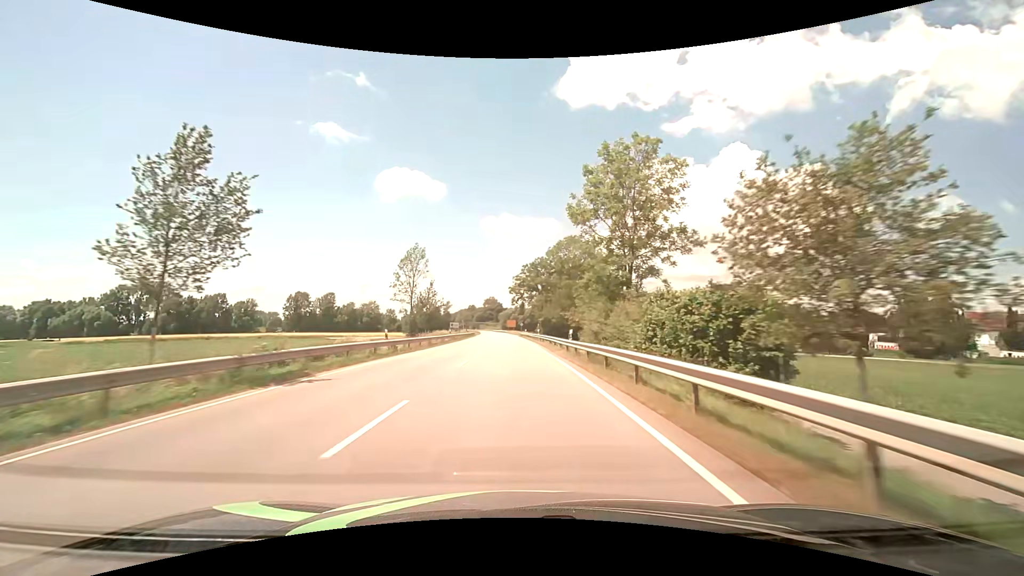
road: primary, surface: asphalt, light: Day
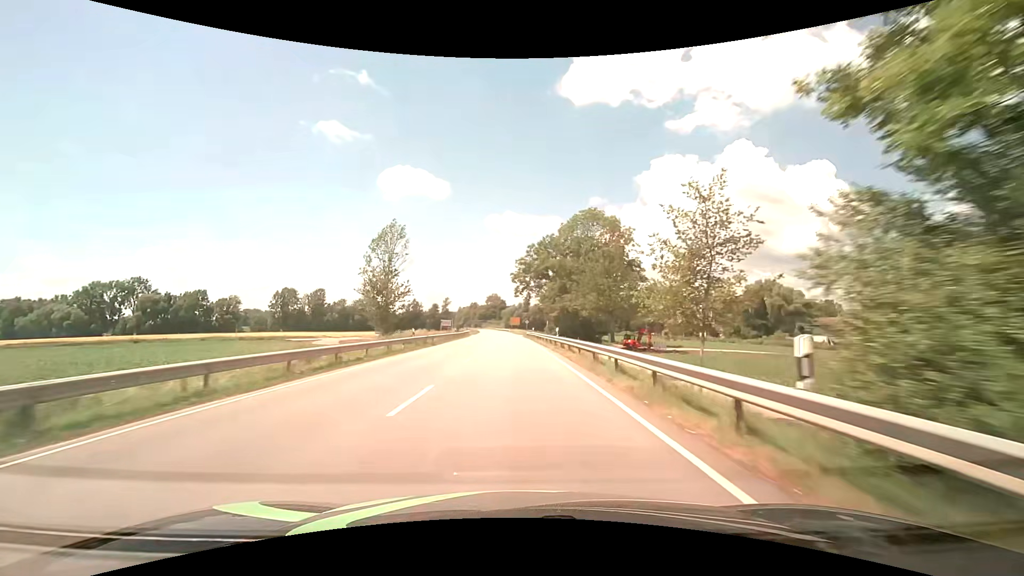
(-0.1, +21.5) m; -1°
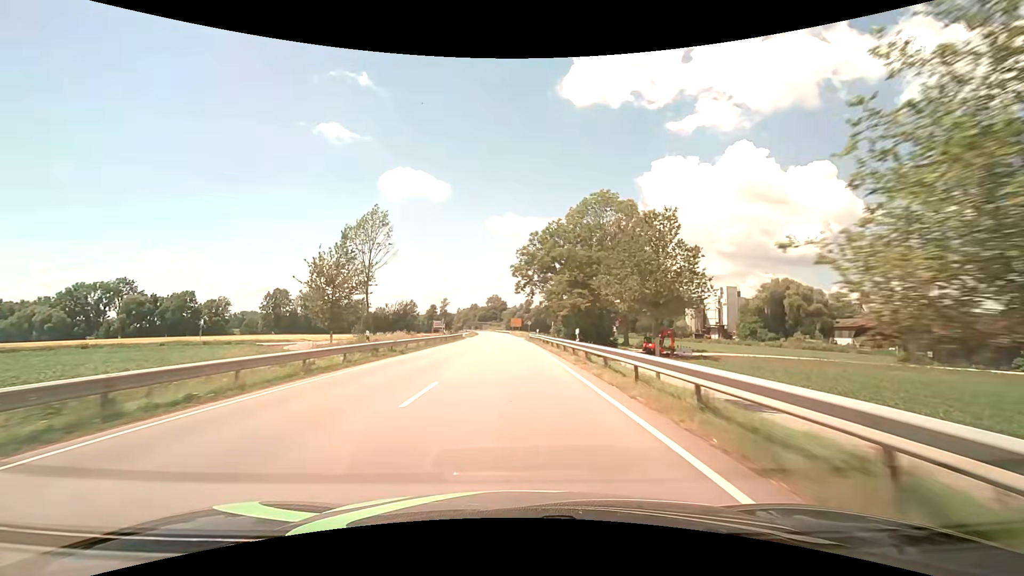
(0.0, +10.8) m; 0°
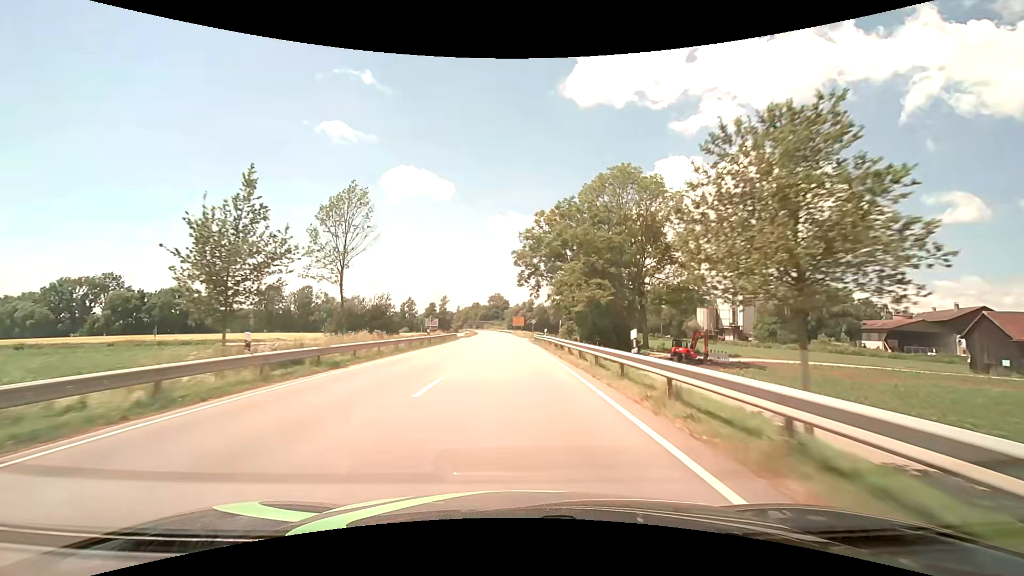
(0.0, +10.8) m; 0°
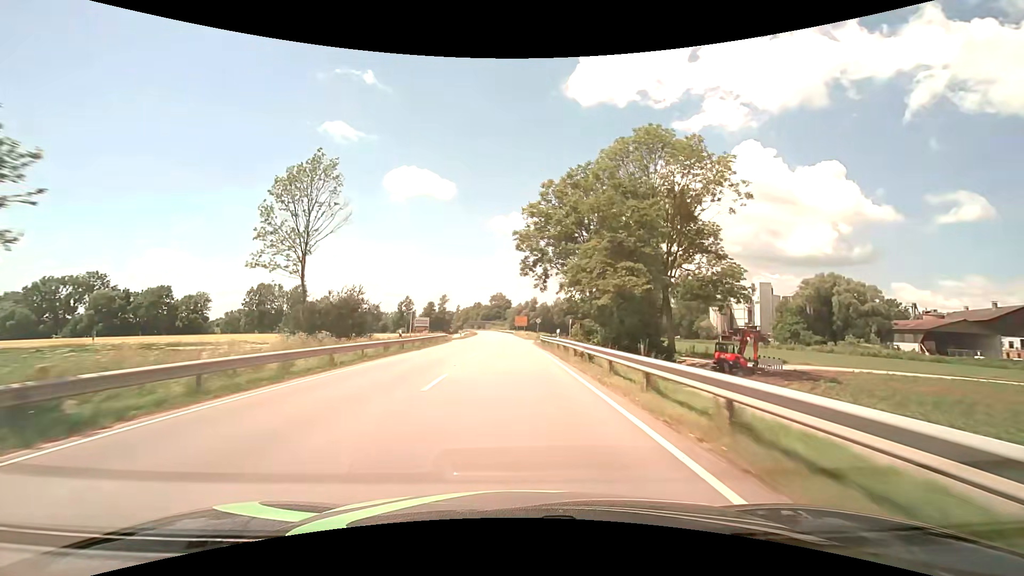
(0.0, +10.8) m; 0°
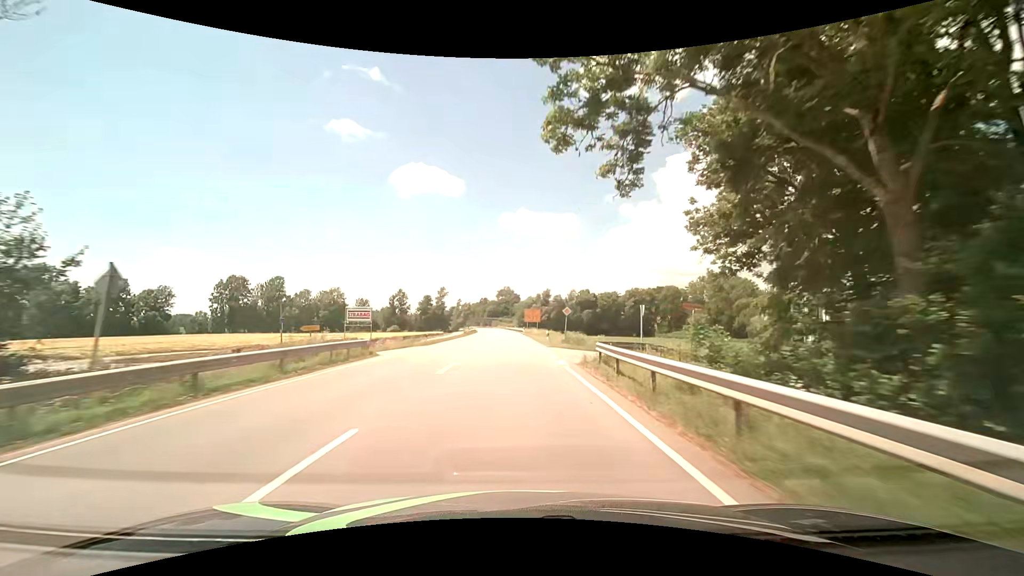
(-0.4, +32.4) m; -1°
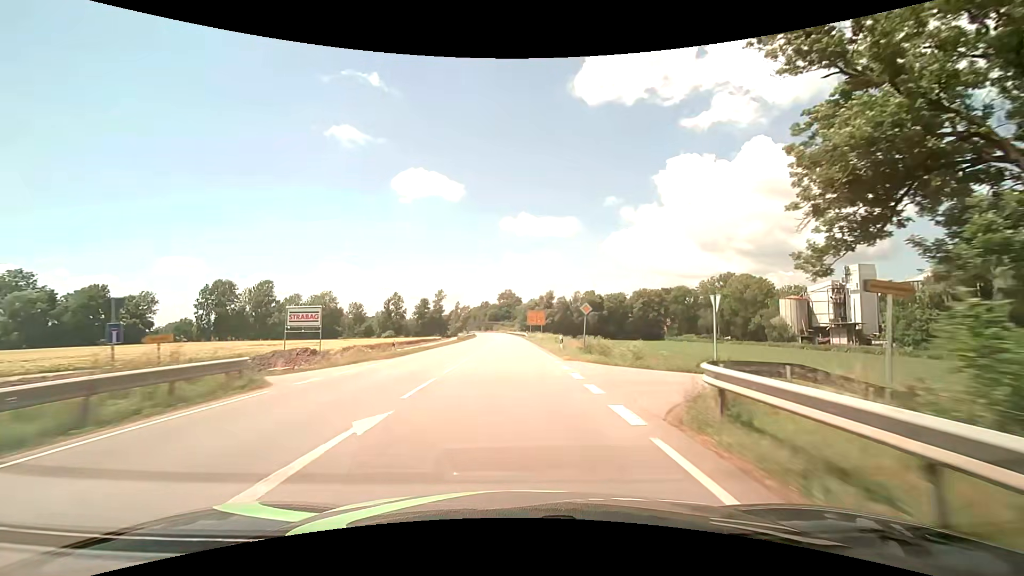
(0.0, +10.8) m; 0°
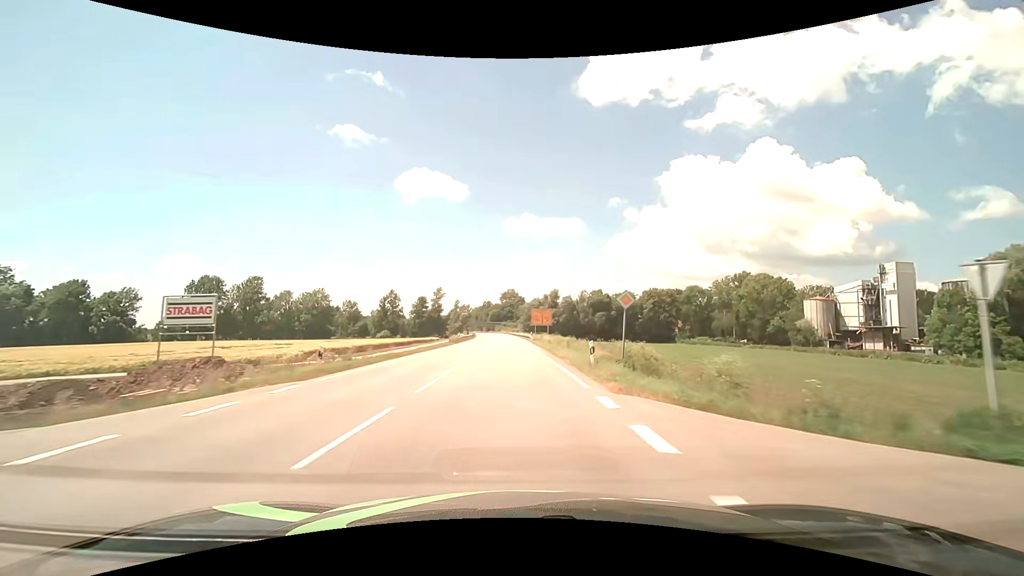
(-0.1, +10.8) m; -1°
(0, +10) (0, +20) (0, +30) (0, +40) (0, +50) (0, +60) (-1, +70) (-1, +80) (-1, +90) (-1, +100) m
